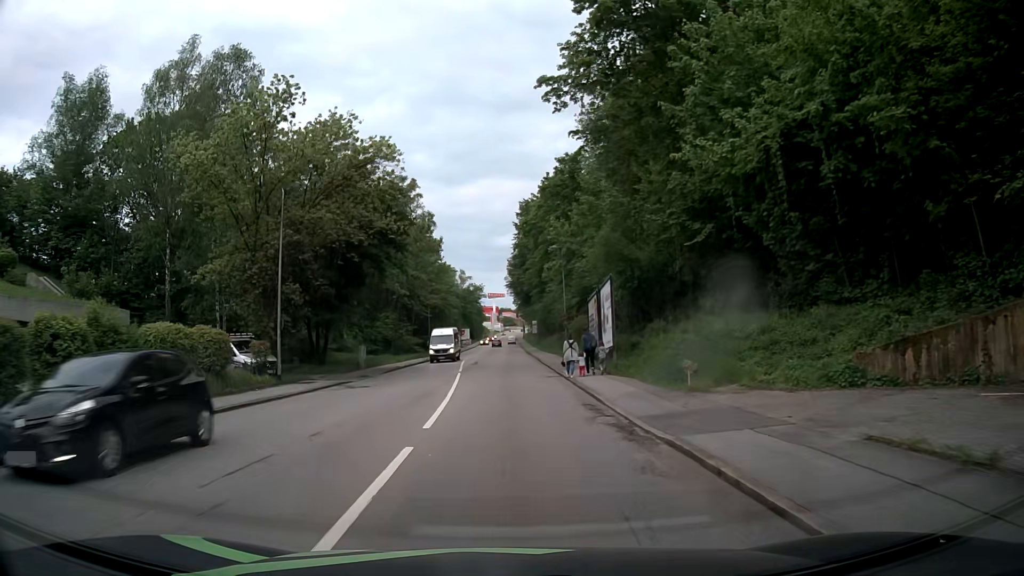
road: tertiary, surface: asphalt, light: Day
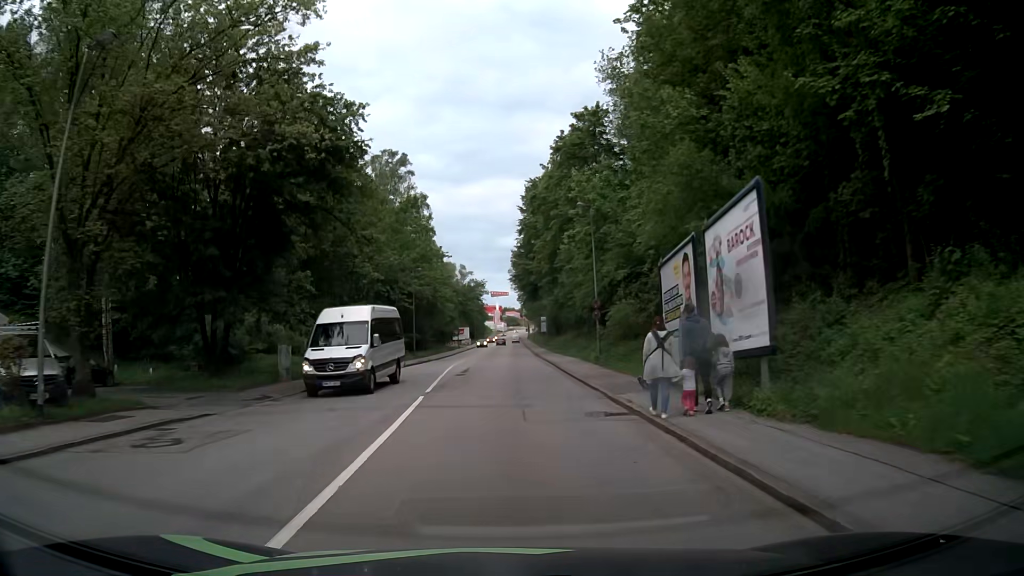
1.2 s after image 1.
(0.0, +15.3) m; 0°
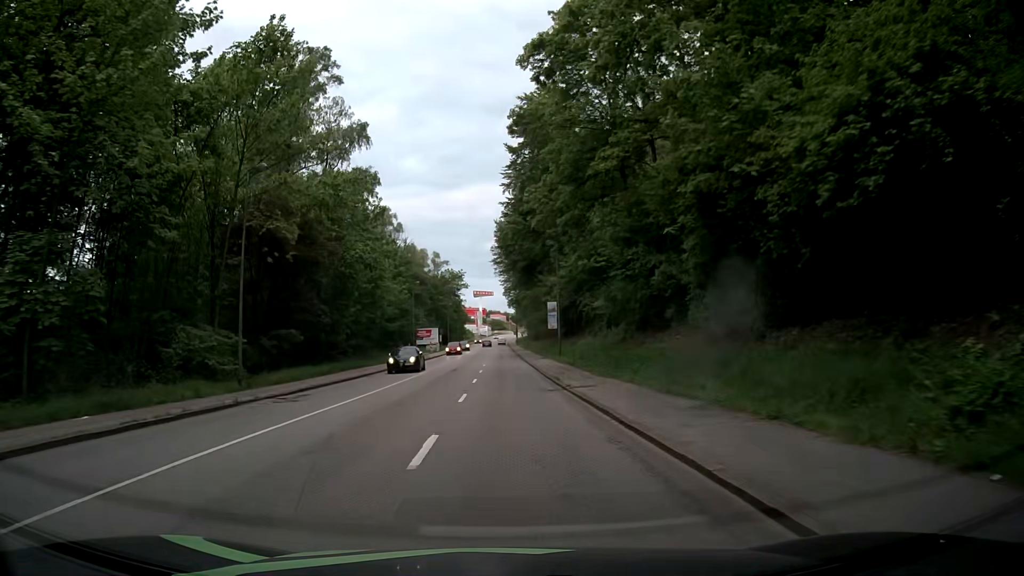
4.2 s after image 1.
(+0.4, +38.2) m; +1°
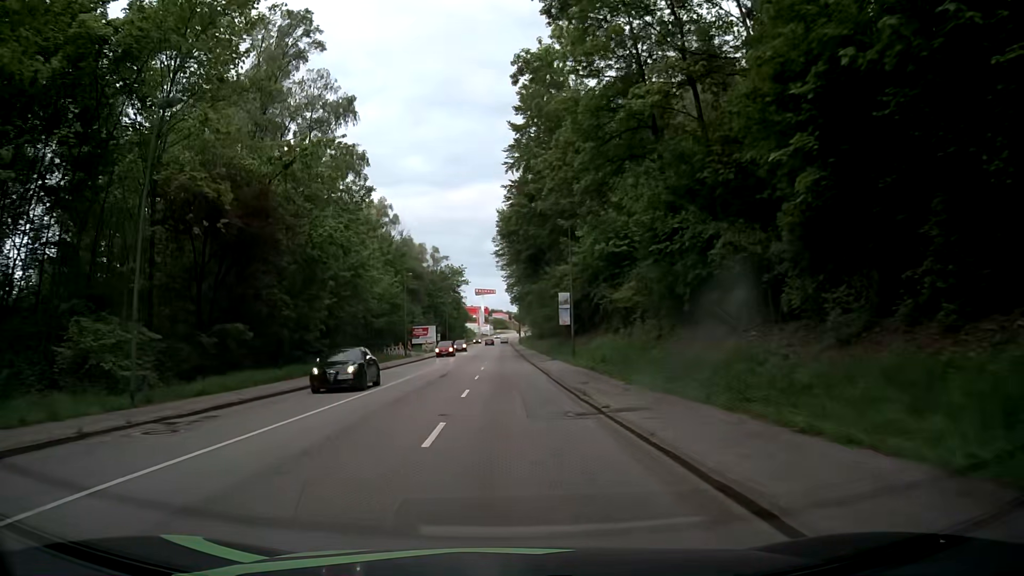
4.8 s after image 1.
(+0.1, +7.6) m; +1°
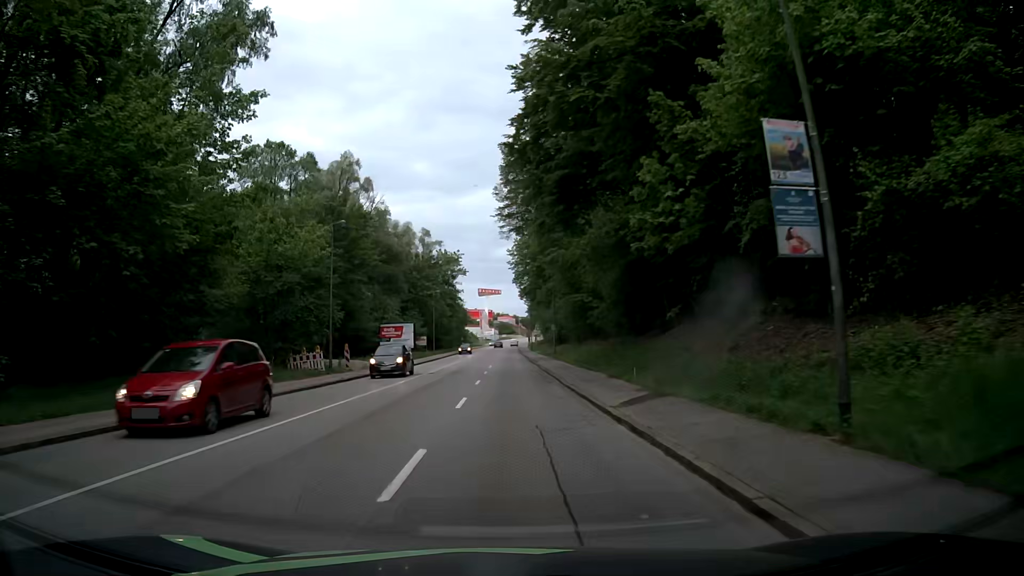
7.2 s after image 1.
(-0.4, +30.4) m; 0°
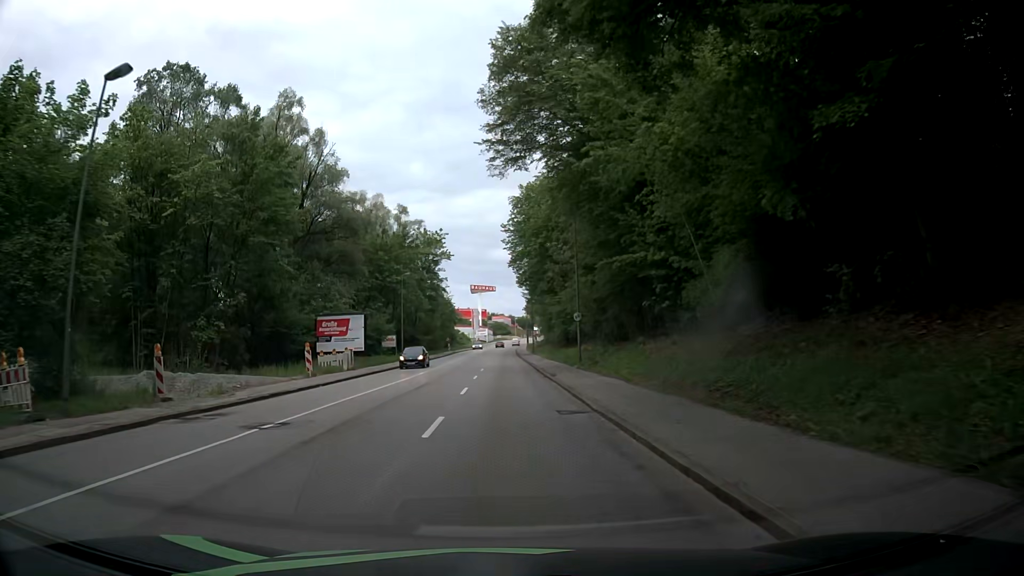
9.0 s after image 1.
(-0.3, +22.7) m; -1°
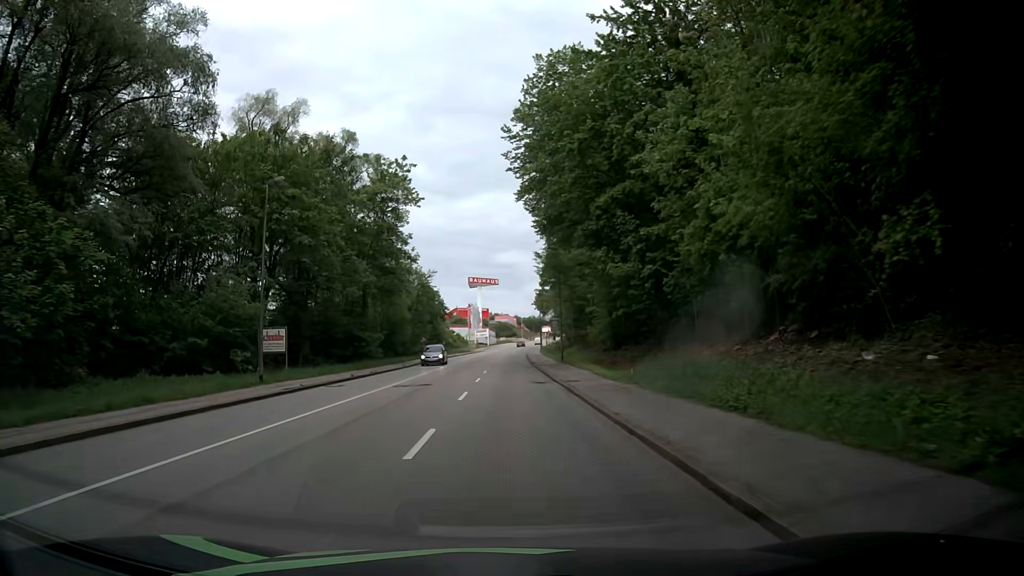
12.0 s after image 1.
(+0.1, +38.0) m; 0°
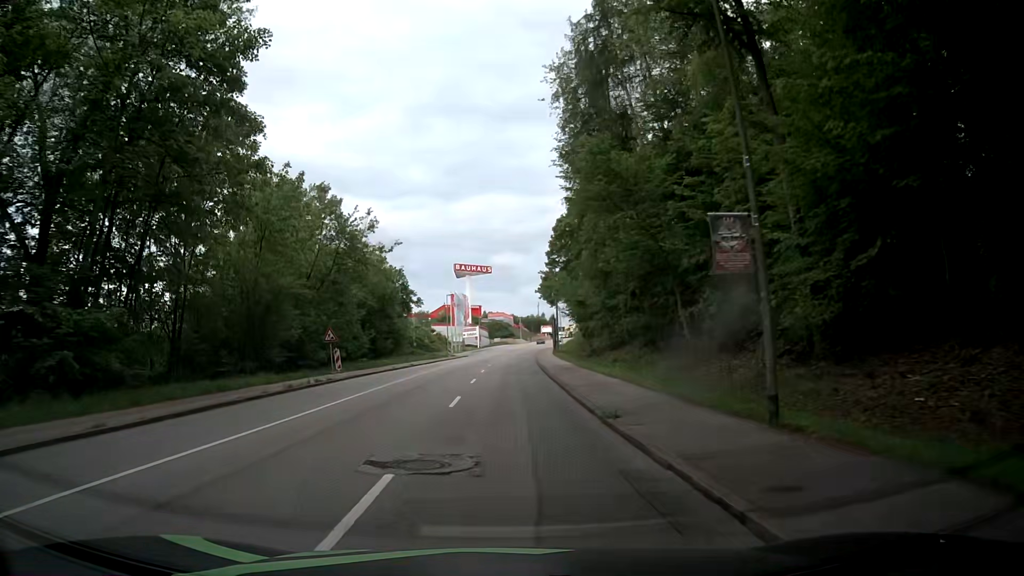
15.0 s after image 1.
(+0.1, +38.0) m; +1°
(0, +10) (0, +20) (0, +30) (0, +40) (0, +50) (0, +60) (+1, +70) (+1, +80) (+2, +90) (+3, +100) m
